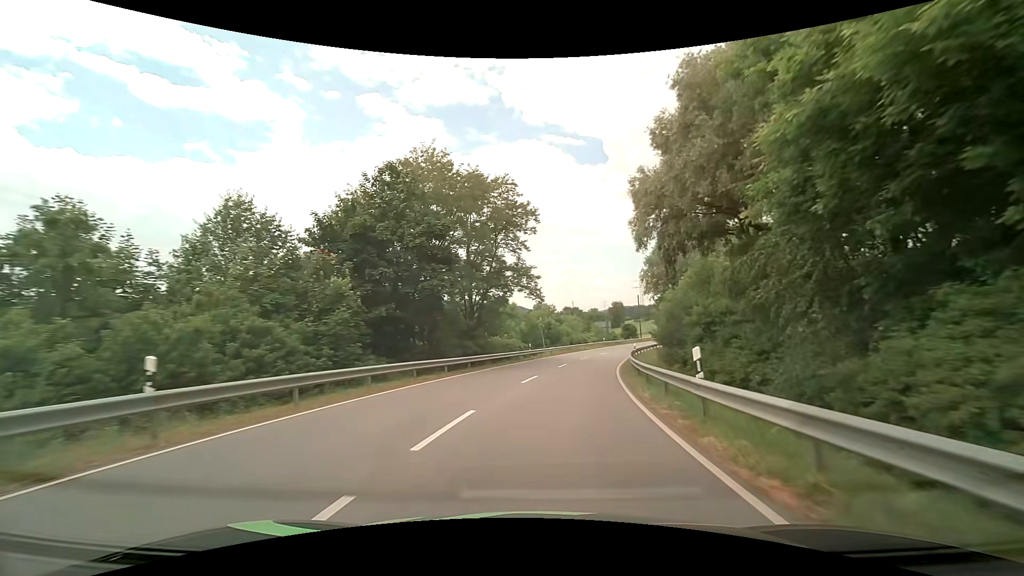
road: secondary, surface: asphalt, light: Day
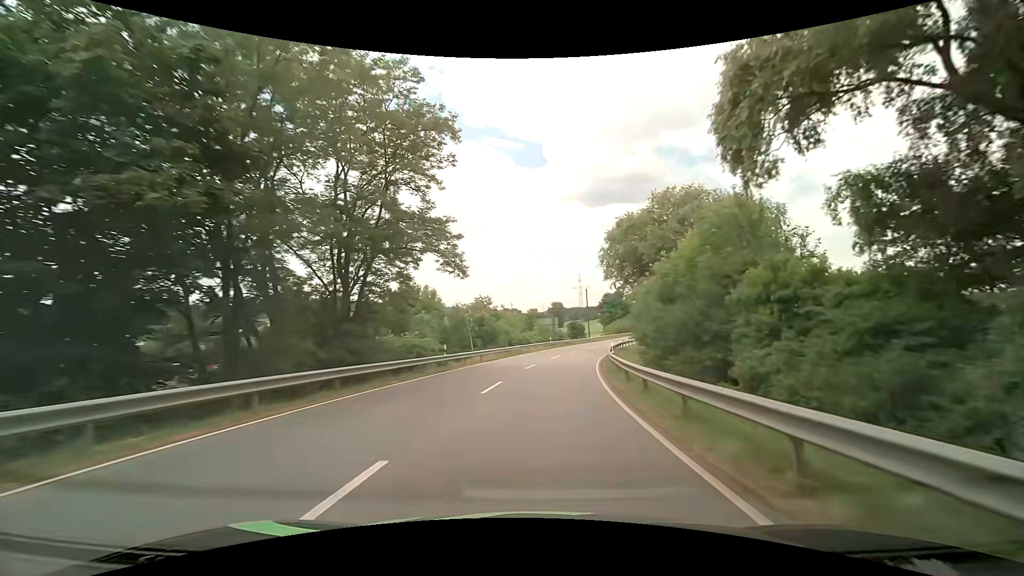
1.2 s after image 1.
(+0.9, +16.4) m; +6°
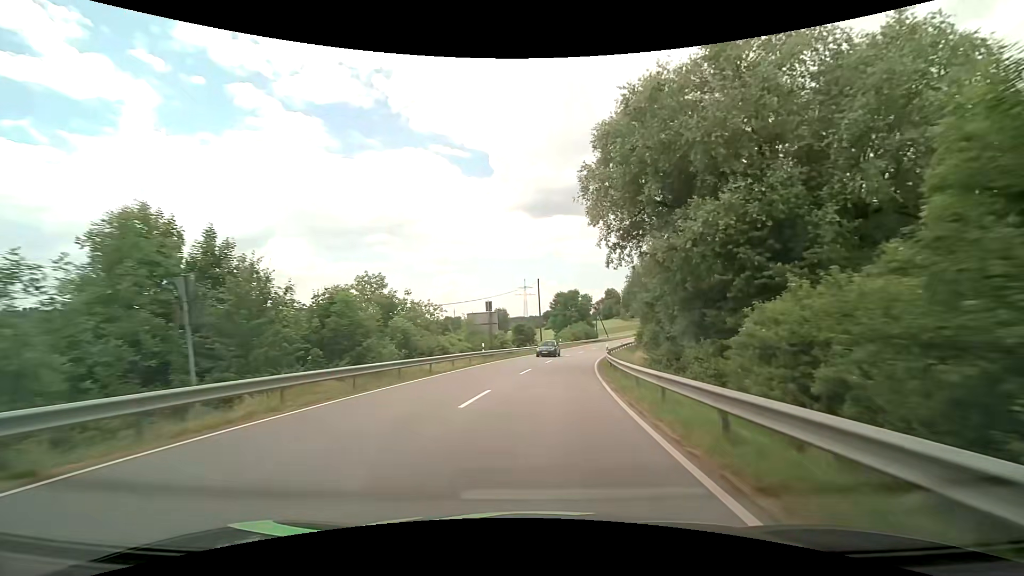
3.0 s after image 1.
(+2.0, +26.5) m; +7°
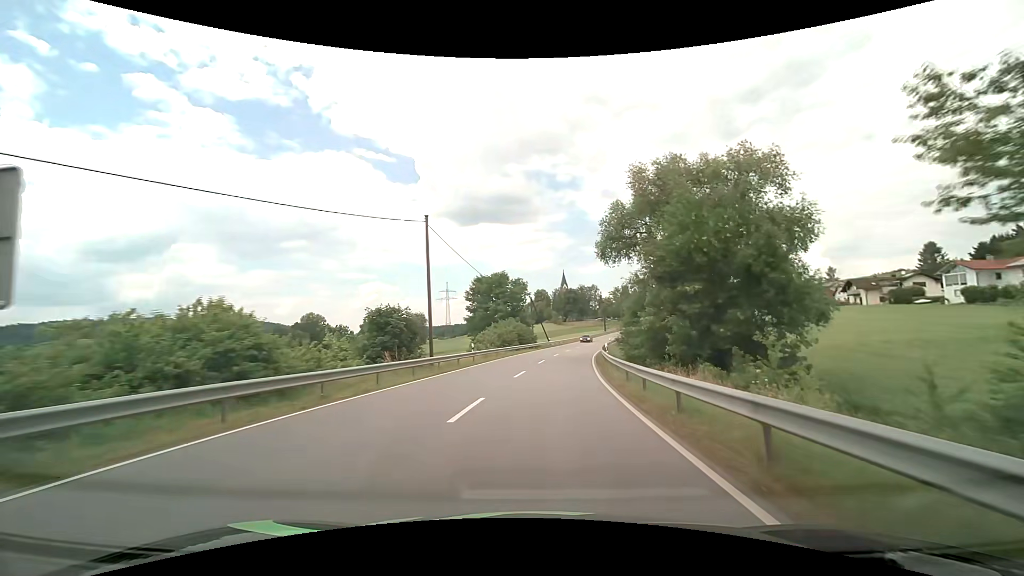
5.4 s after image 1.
(+2.9, +37.6) m; +9°
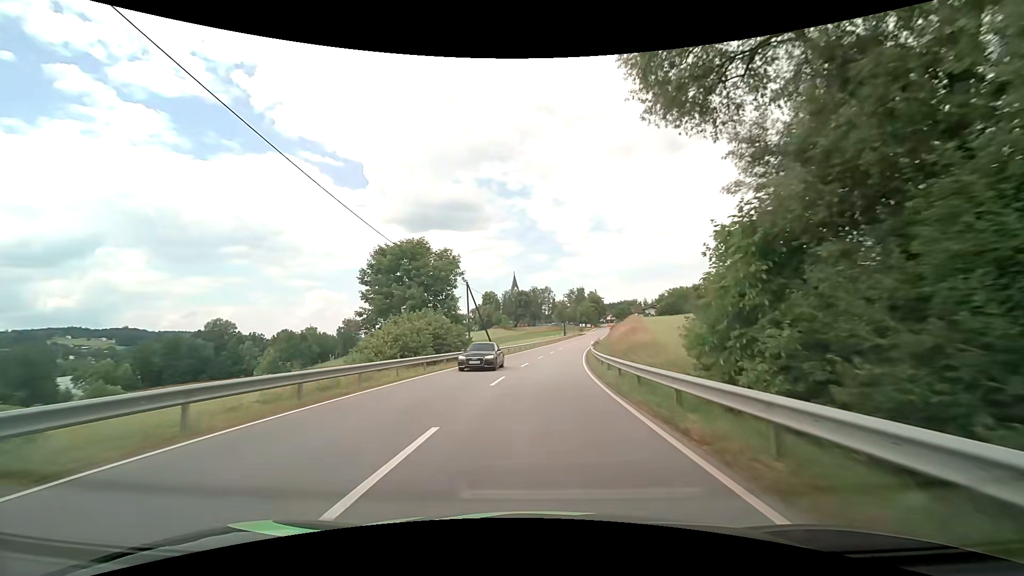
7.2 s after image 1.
(+1.5, +28.5) m; +6°
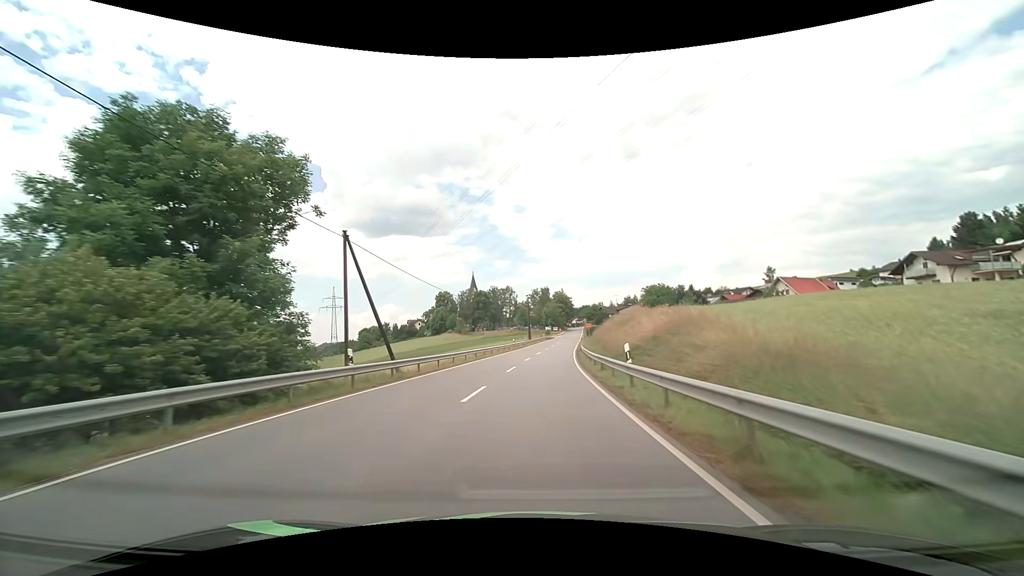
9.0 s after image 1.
(+1.1, +27.9) m; +5°
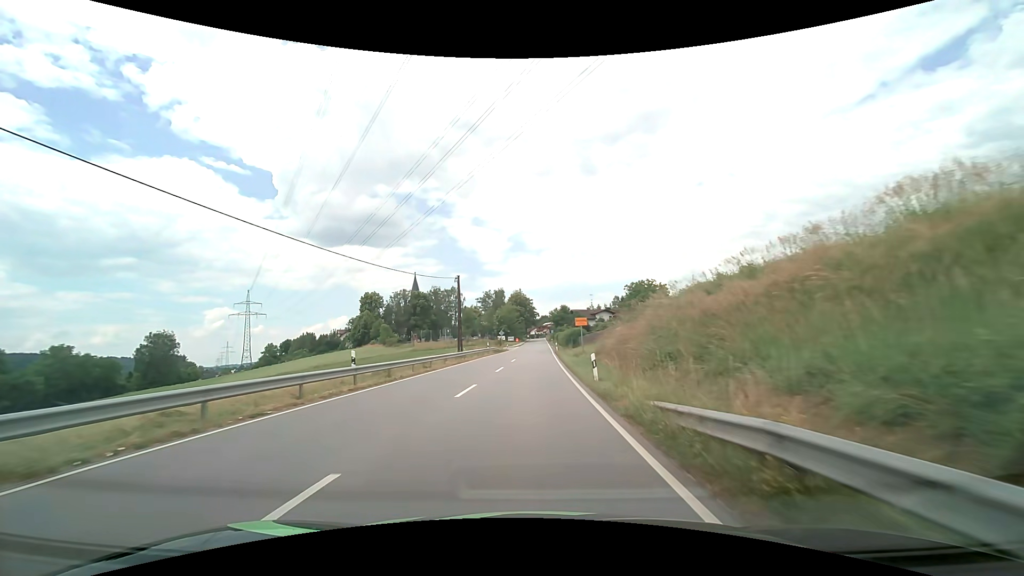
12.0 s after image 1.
(+2.2, +46.1) m; +5°
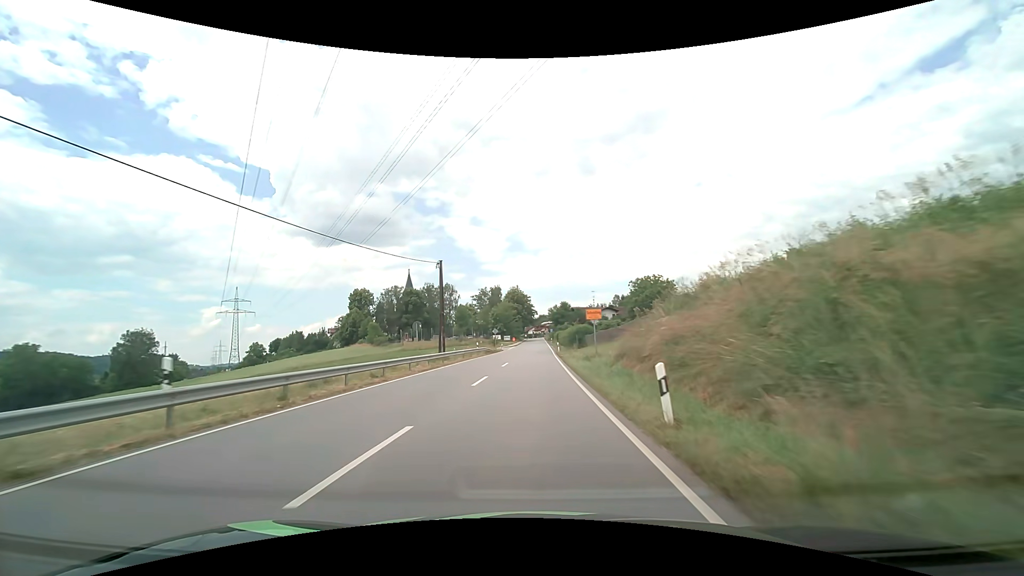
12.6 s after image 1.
(0.0, +9.0) m; 0°
(0, +10) (0, +20) (0, +30) (0, +40) (+1, +50) (+1, +60) (+1, +70) (+1, +80) (+2, +90) (+2, +100) m
